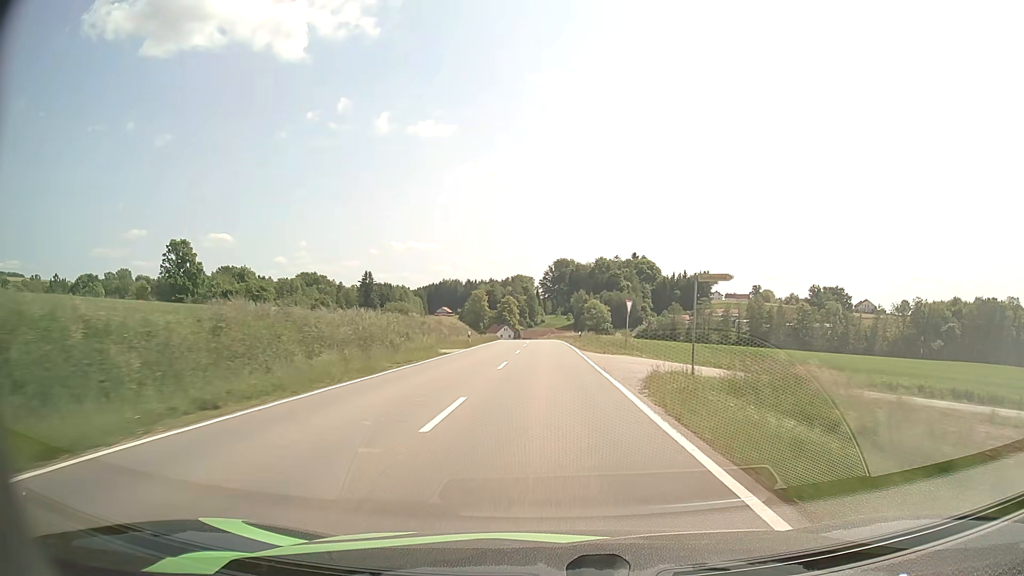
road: tertiary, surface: asphalt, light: Day
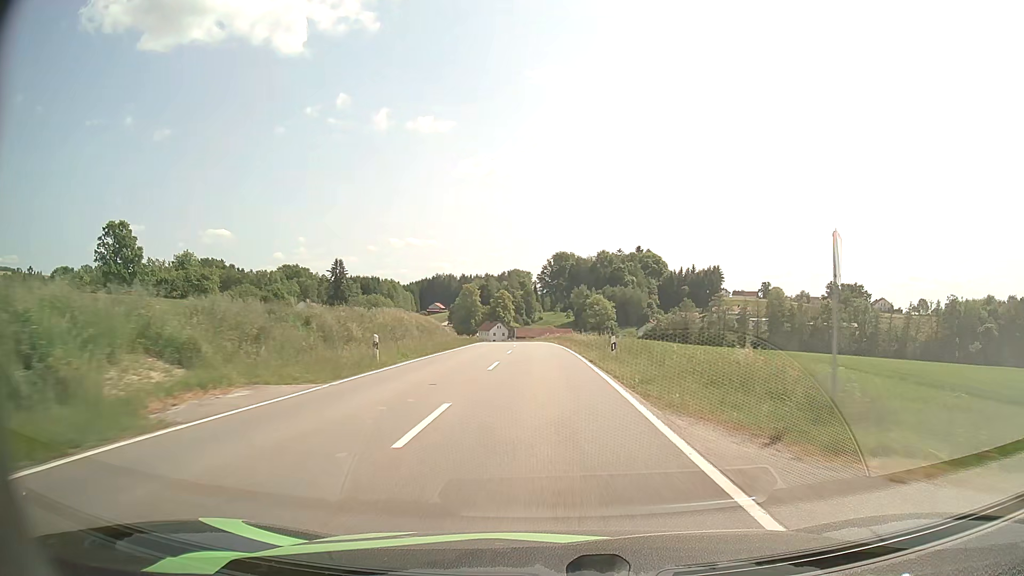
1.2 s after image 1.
(+0.1, +25.7) m; 0°
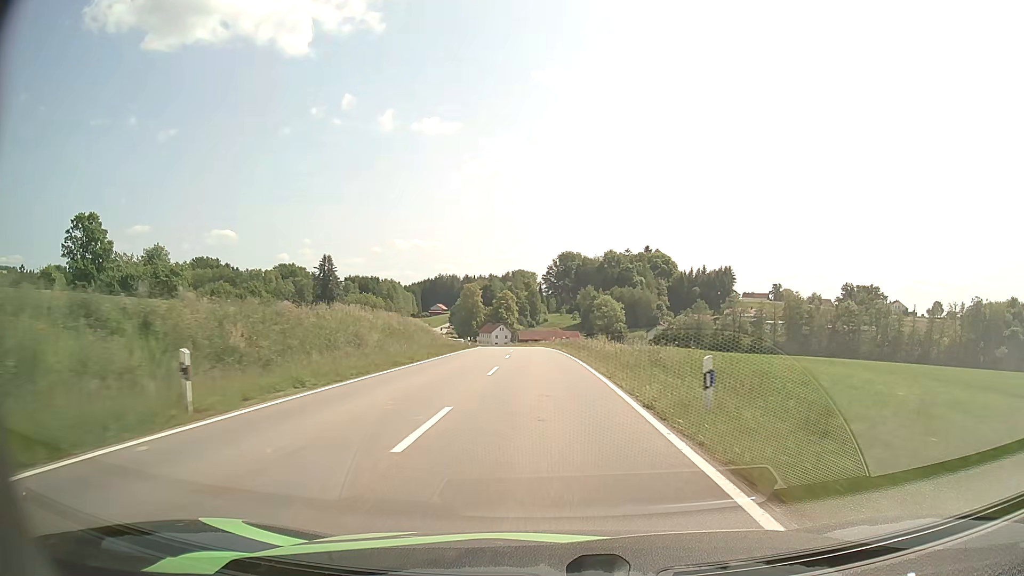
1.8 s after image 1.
(0.0, +12.7) m; 0°
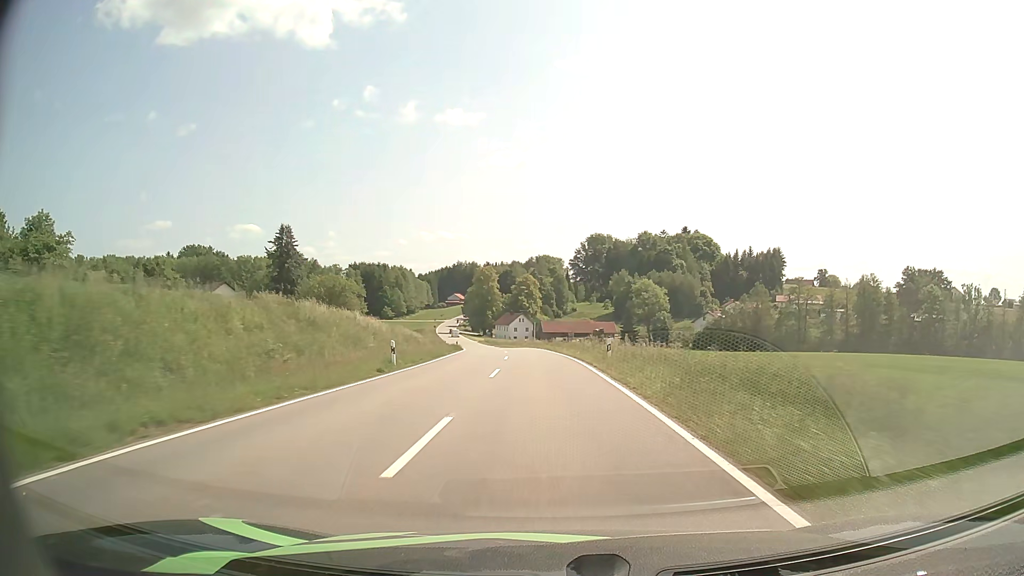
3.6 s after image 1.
(-0.7, +38.0) m; -2°
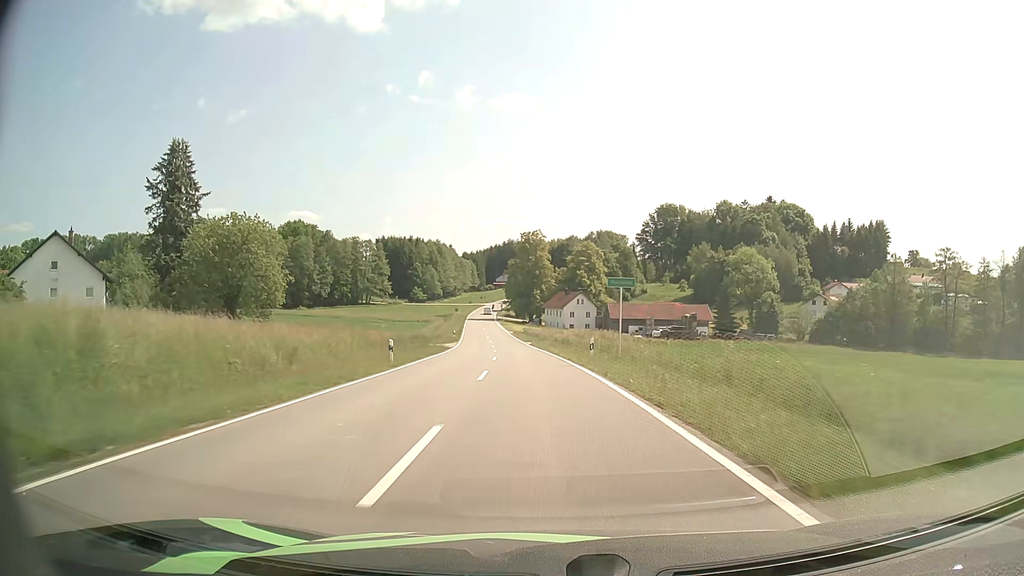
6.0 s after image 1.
(-1.9, +50.7) m; -5°
(0, +10) (0, +20) (-1, +30) (-2, +40) (-3, +50) (-4, +60) (-5, +70) (-6, +80) (-7, +90) (-8, +100) m
